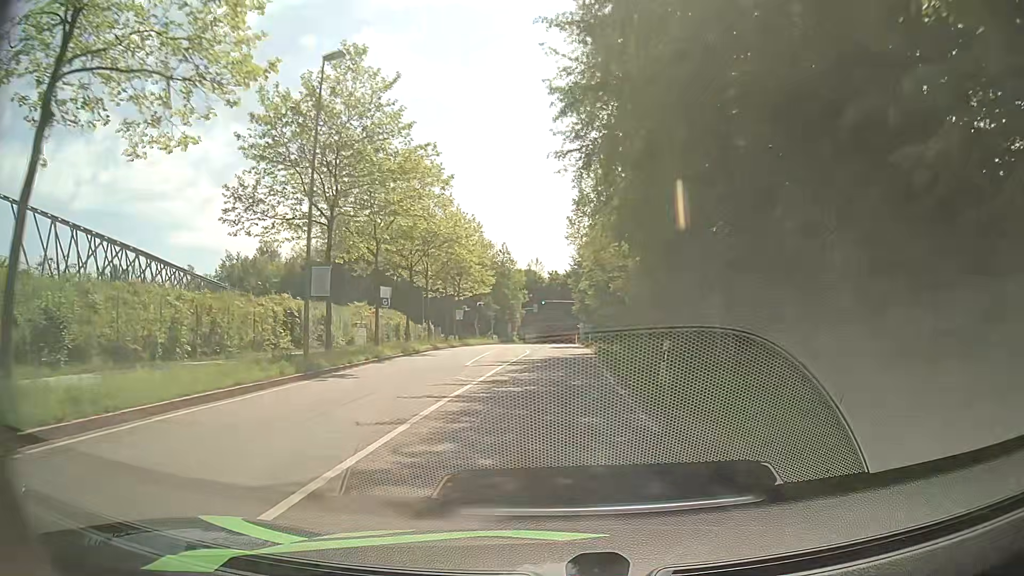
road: secondary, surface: asphalt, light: Day
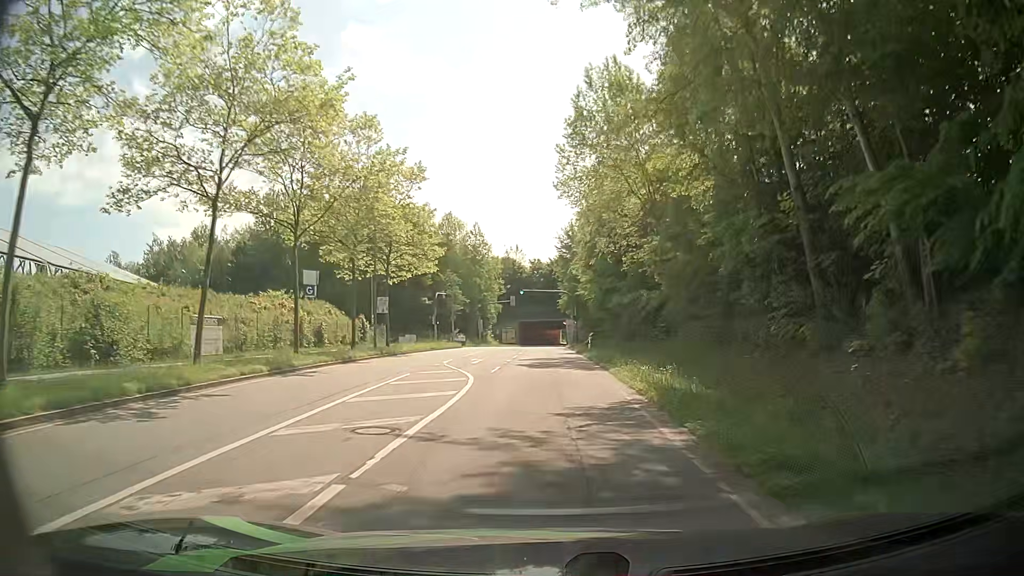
(+0.2, +22.8) m; +1°
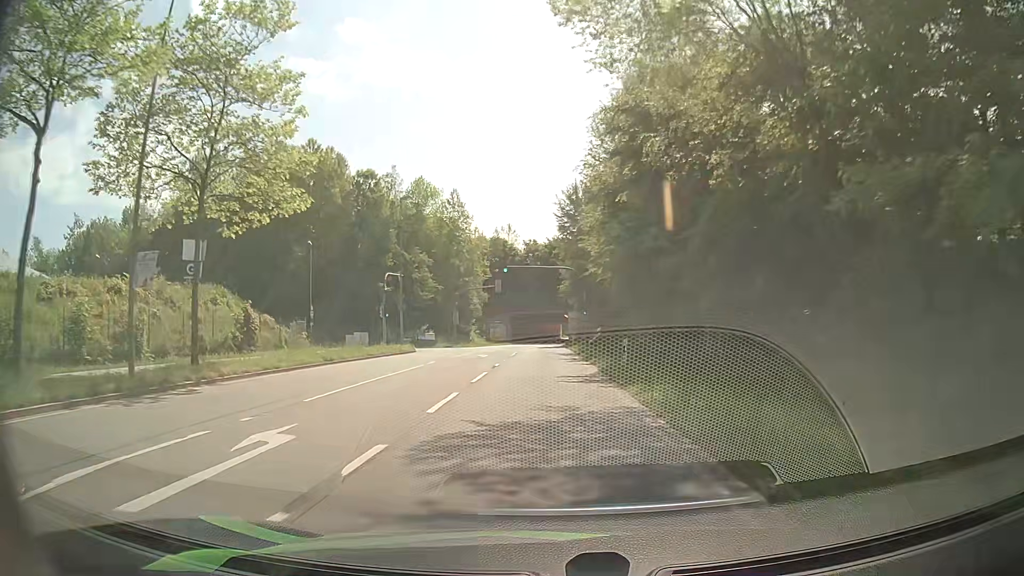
(+0.2, +22.7) m; +1°
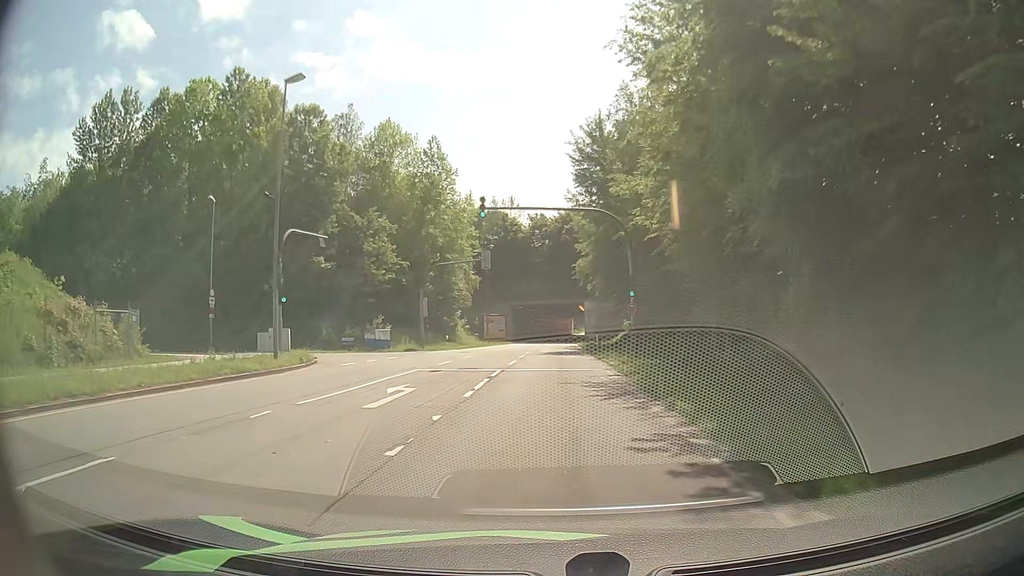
(-0.4, +22.6) m; -1°
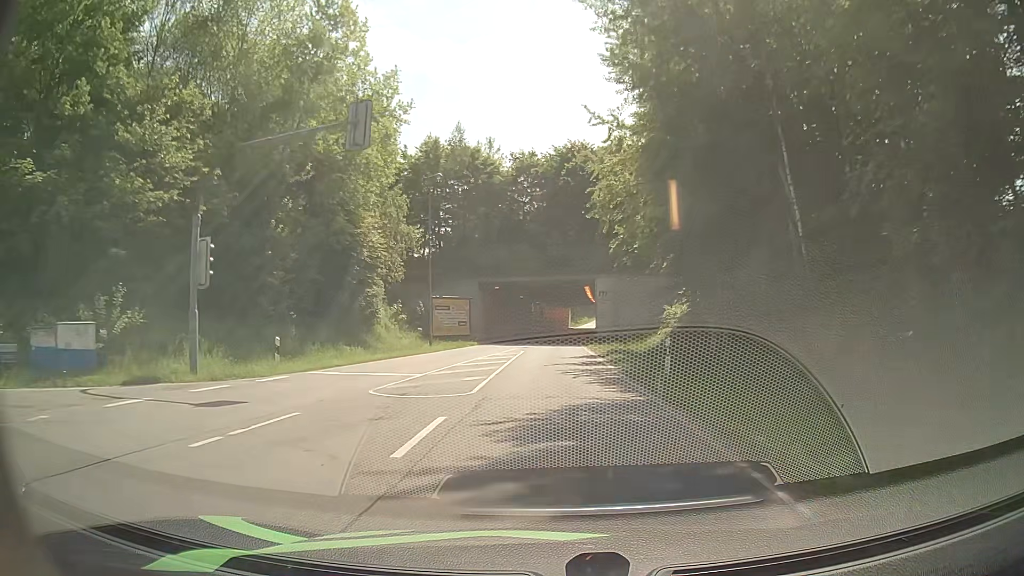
(+0.2, +30.6) m; 0°
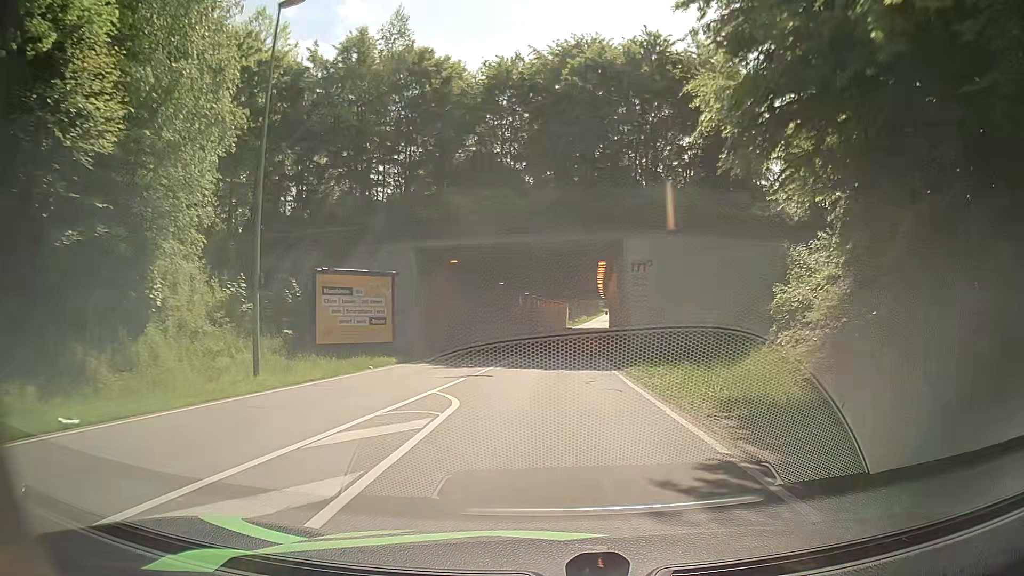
(+0.2, +23.4) m; 0°
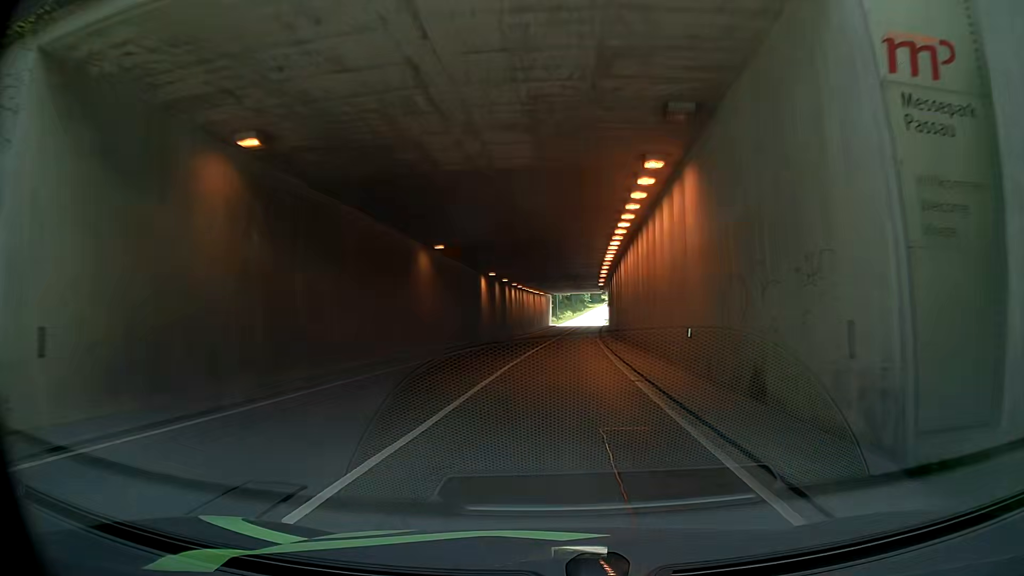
(+0.5, +23.5) m; +3°
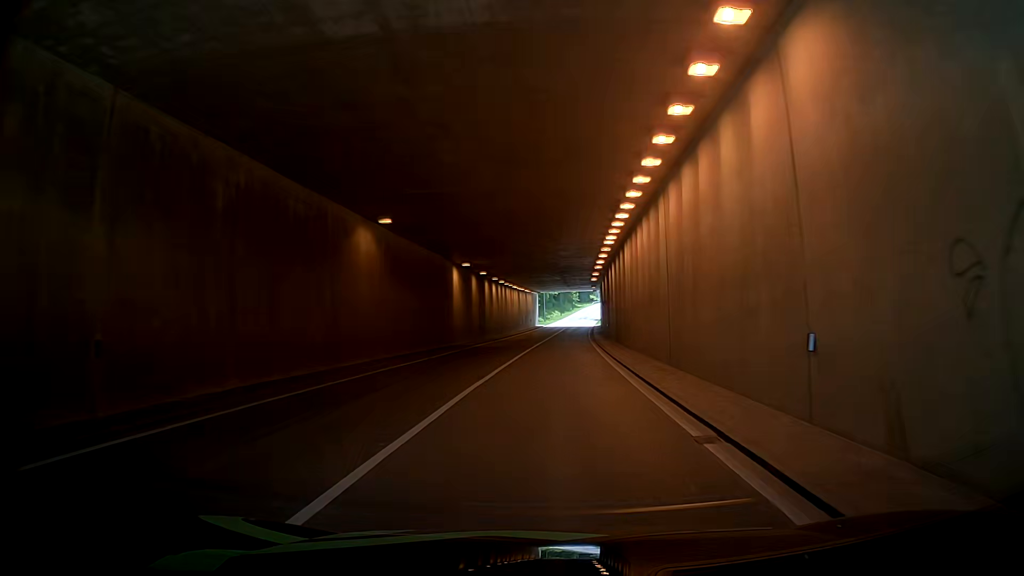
(+0.1, +7.8) m; +2°
